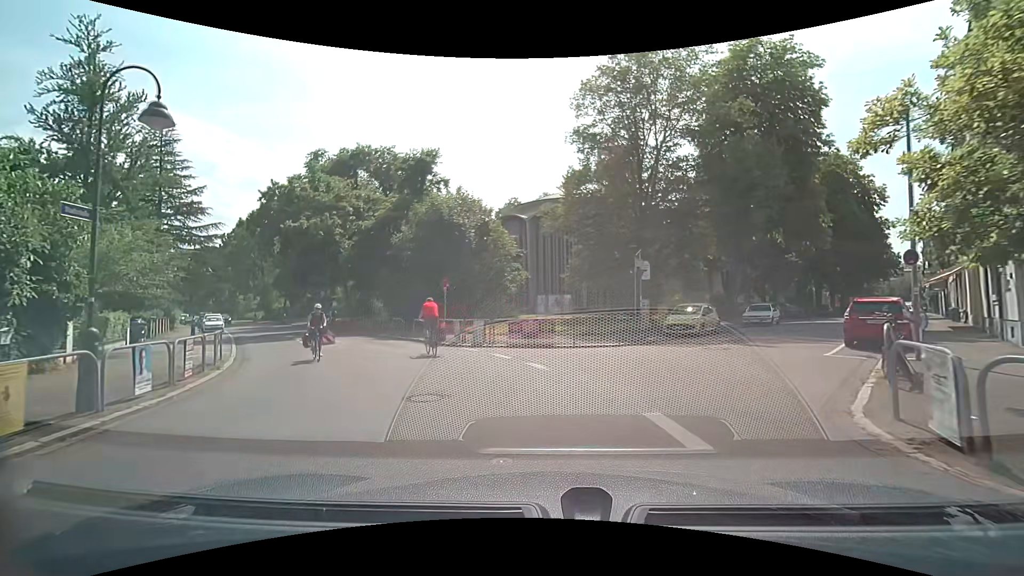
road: unclassified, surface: asphalt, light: Day
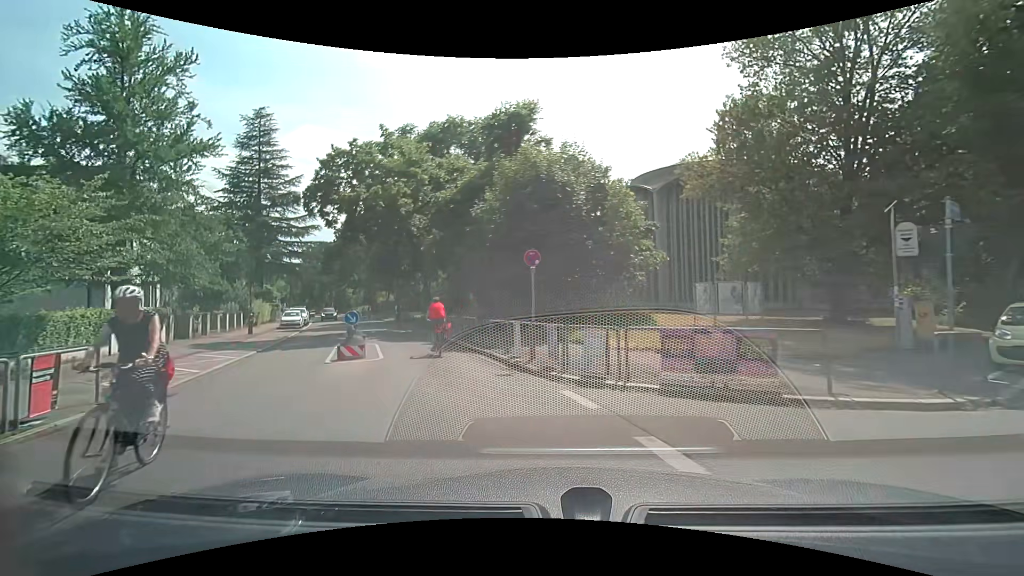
(-0.8, +9.7) m; -13°
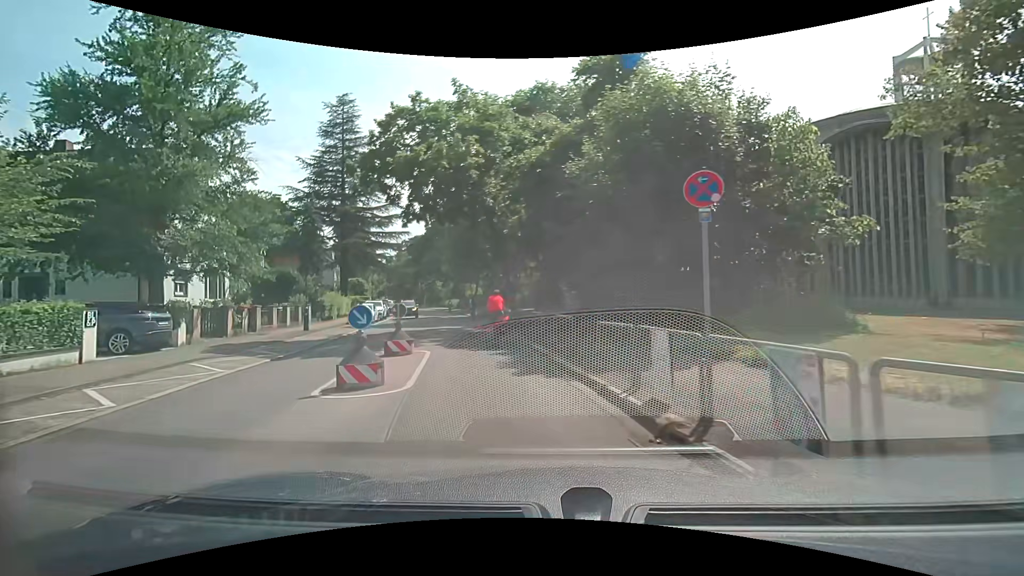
(-0.5, +6.7) m; -10°
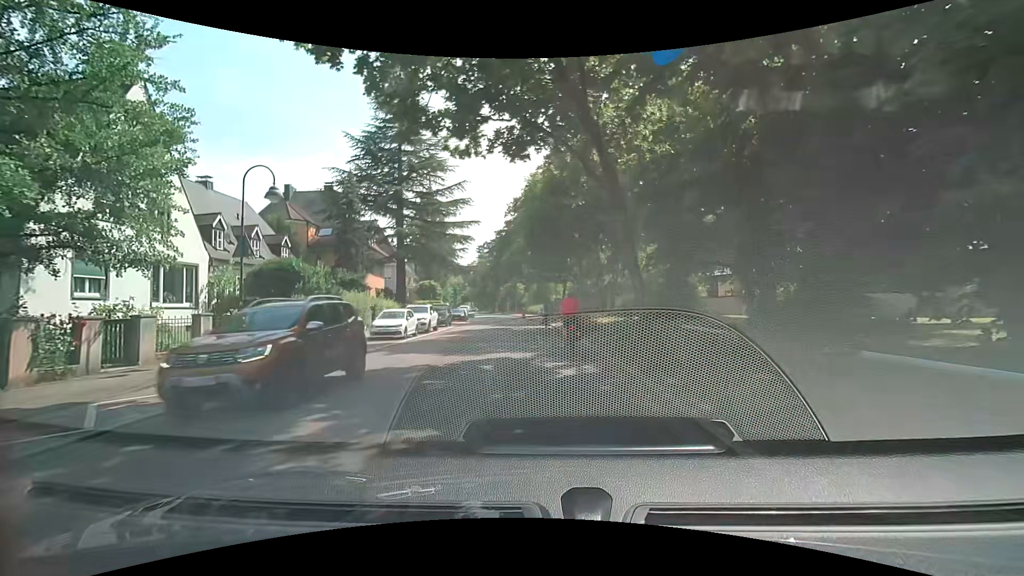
(-1.6, +13.8) m; -11°
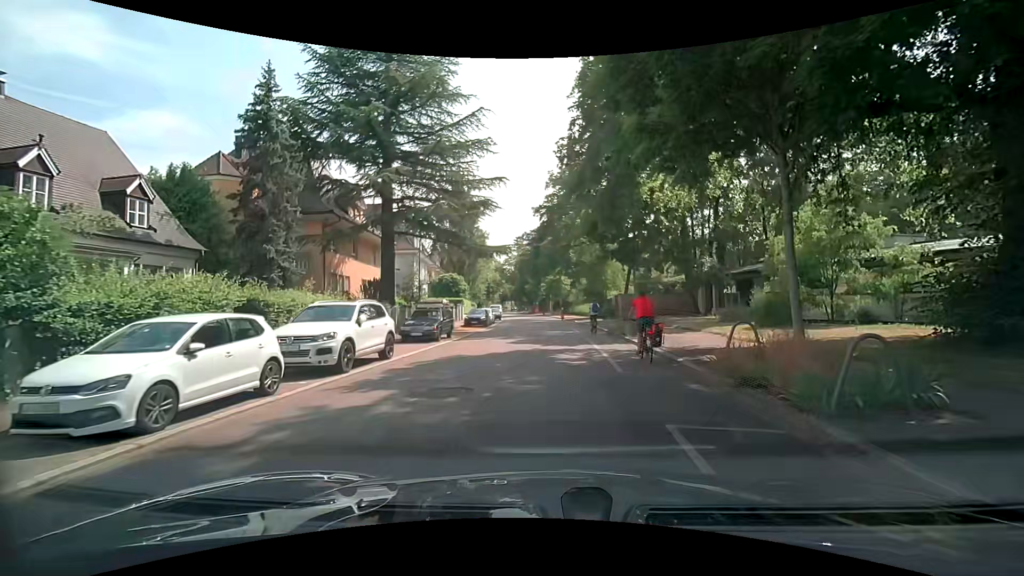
(-0.9, +18.0) m; -5°
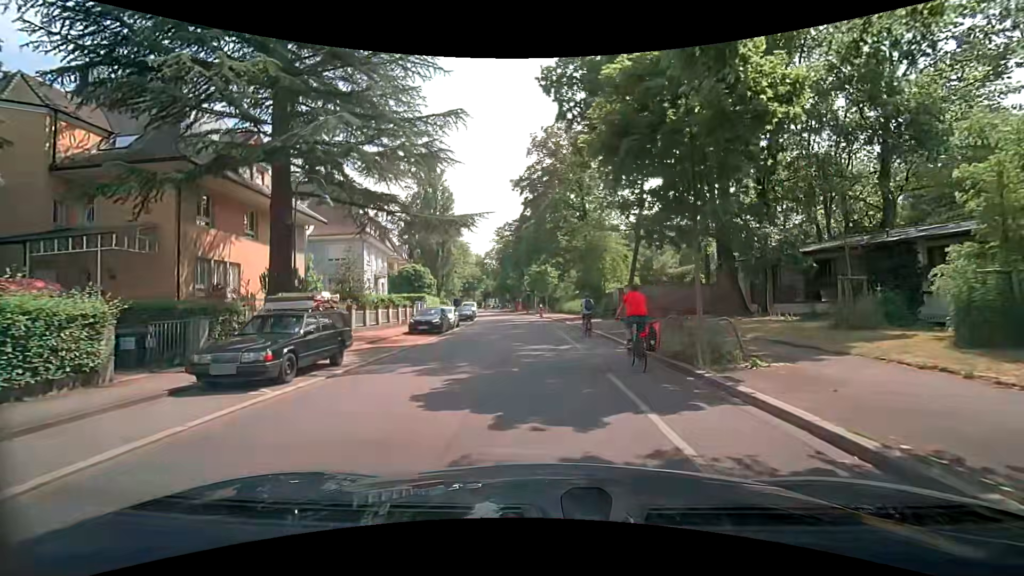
(+0.3, +11.9) m; +2°
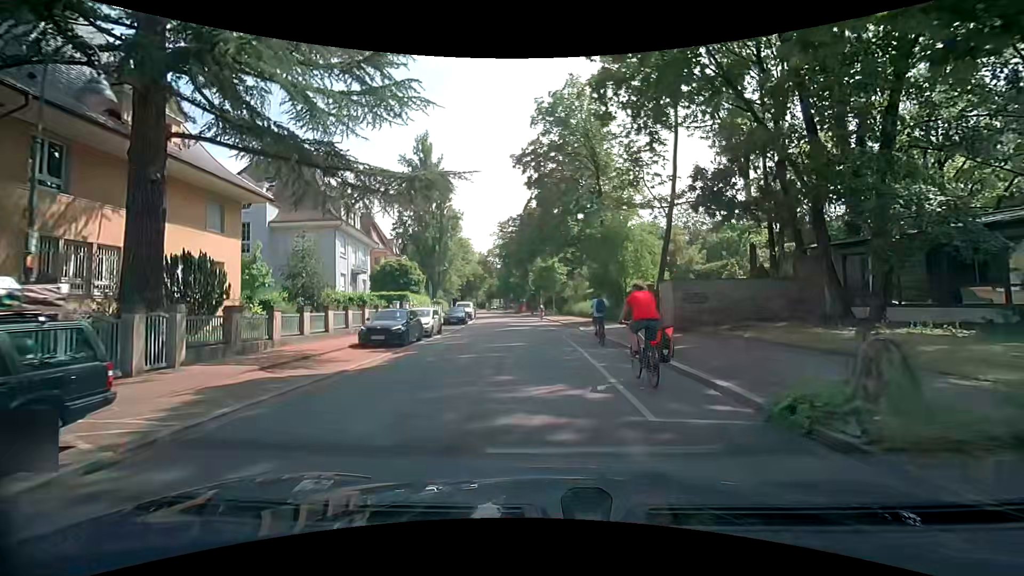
(-0.1, +8.0) m; -2°
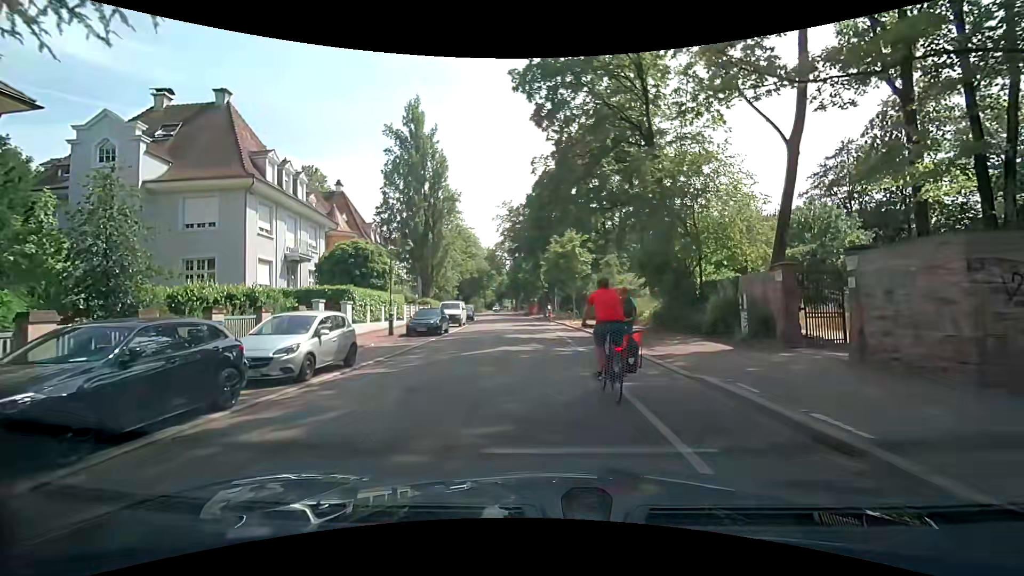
(0.0, +14.0) m; 0°
(0, +10) (-1, +20) (-1, +30) (-2, +40) (-3, +50) (-4, +60) (-5, +70) (-7, +80) (-8, +90) (-9, +100) m
